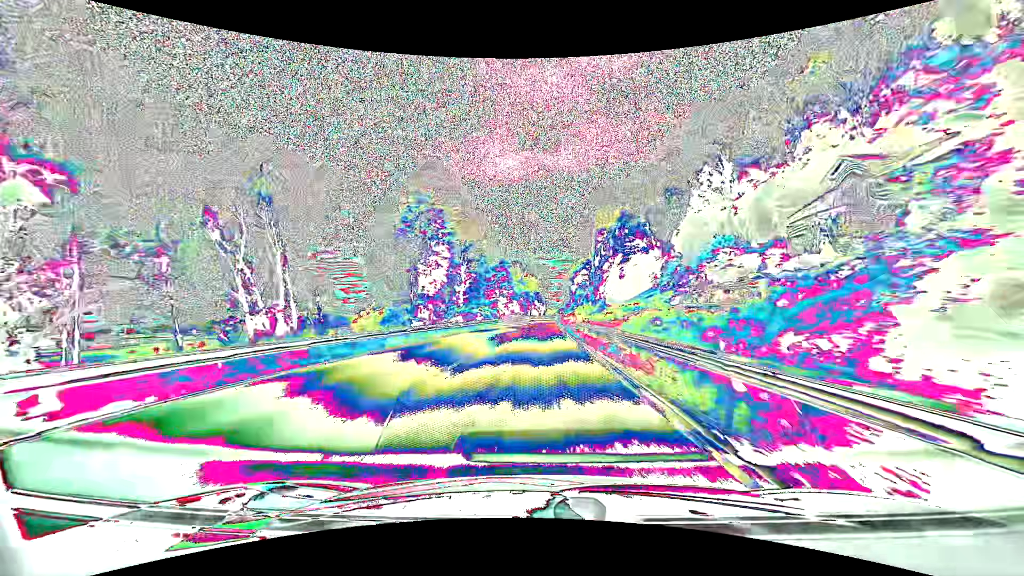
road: primary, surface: asphalt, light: Day
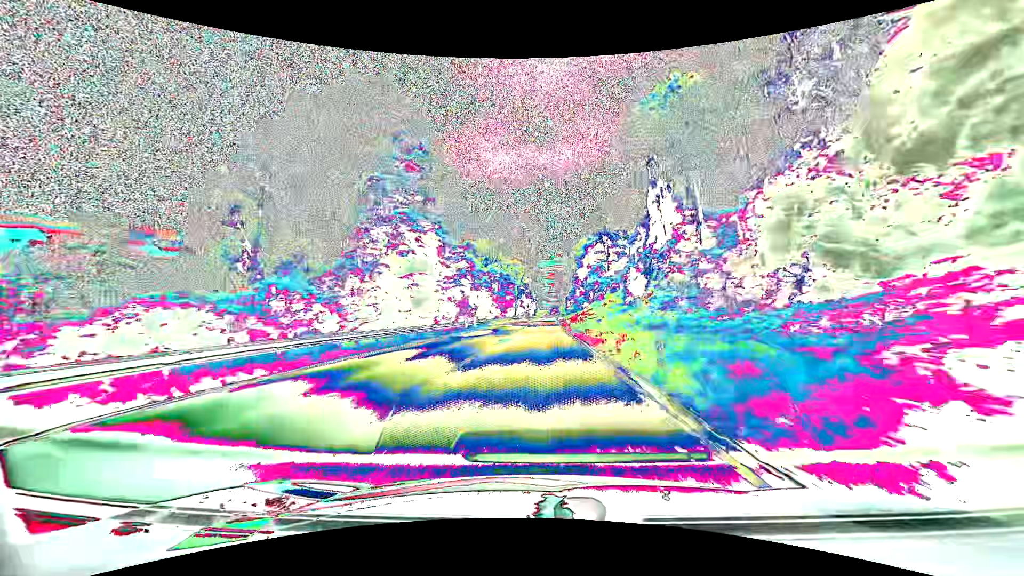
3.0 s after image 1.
(+0.9, +78.0) m; +1°
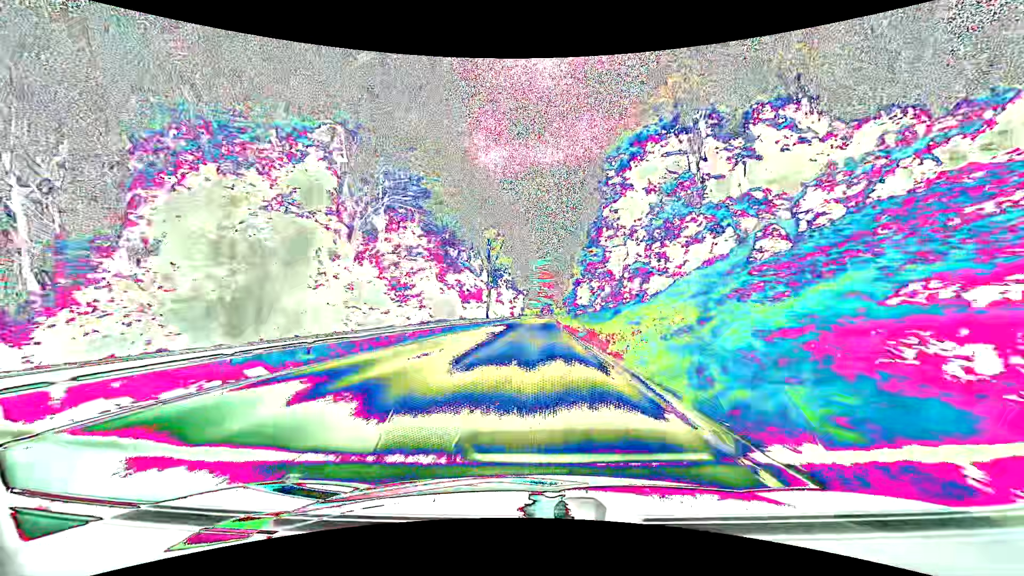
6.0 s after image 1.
(+1.5, +78.5) m; +1°
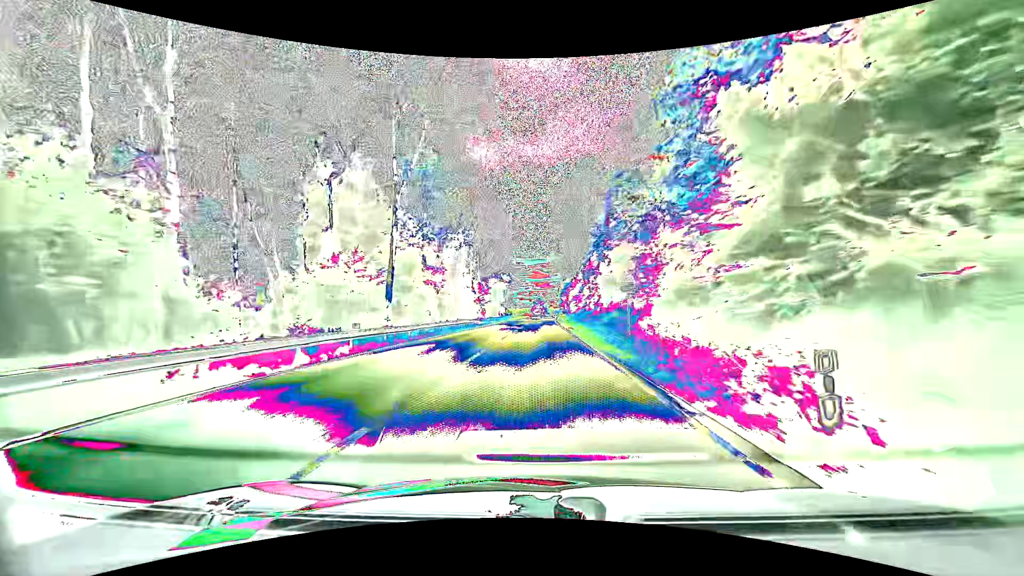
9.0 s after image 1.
(+0.8, +76.9) m; +1°
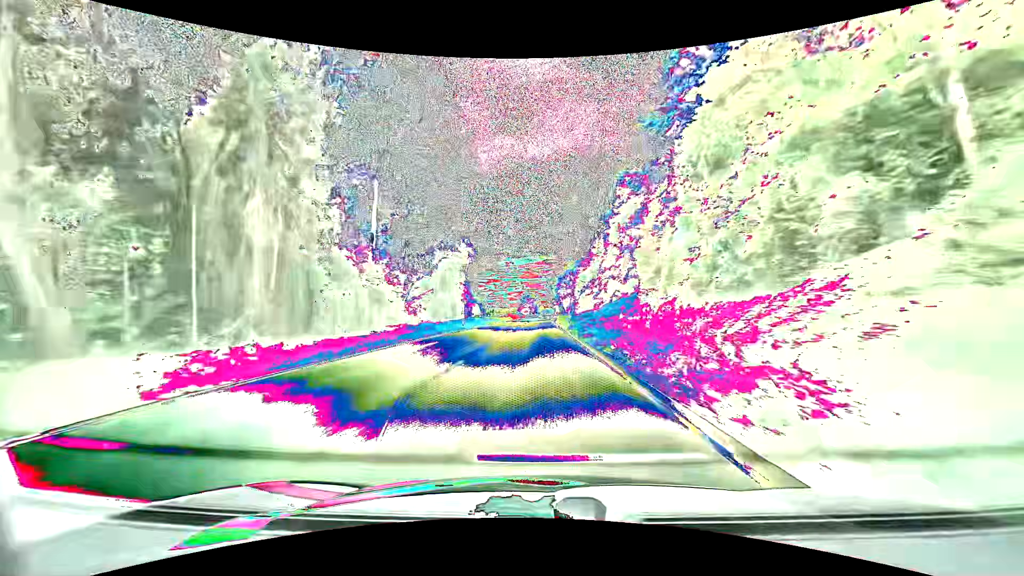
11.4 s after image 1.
(+0.3, +59.0) m; +1°
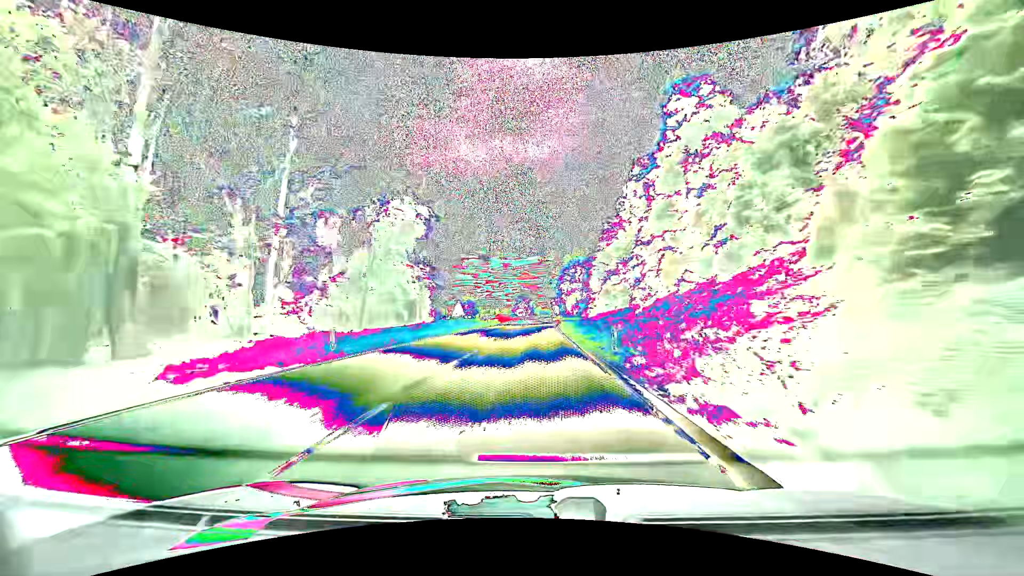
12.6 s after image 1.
(+0.2, +29.0) m; 0°
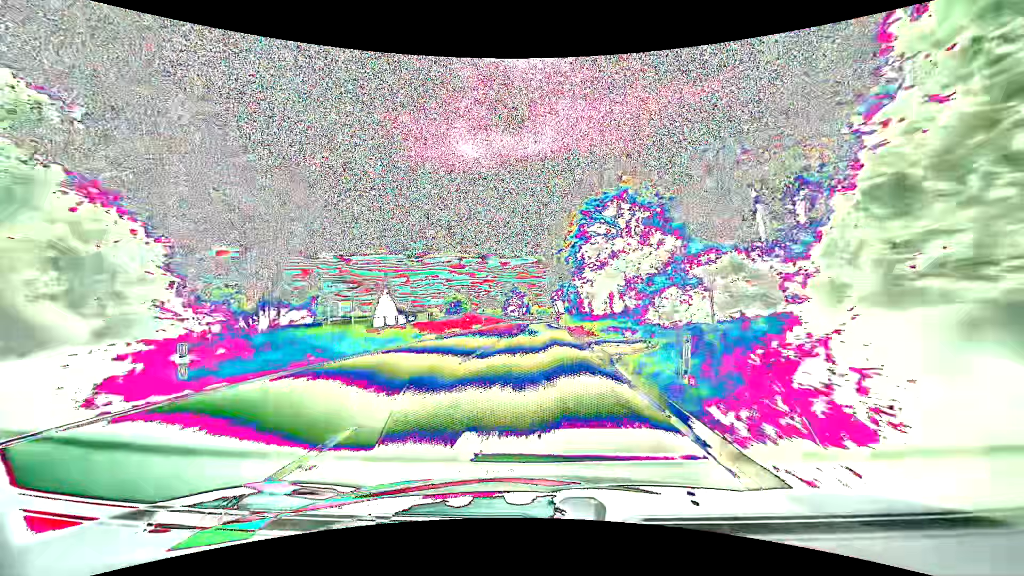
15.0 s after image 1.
(+0.9, +57.6) m; +1°
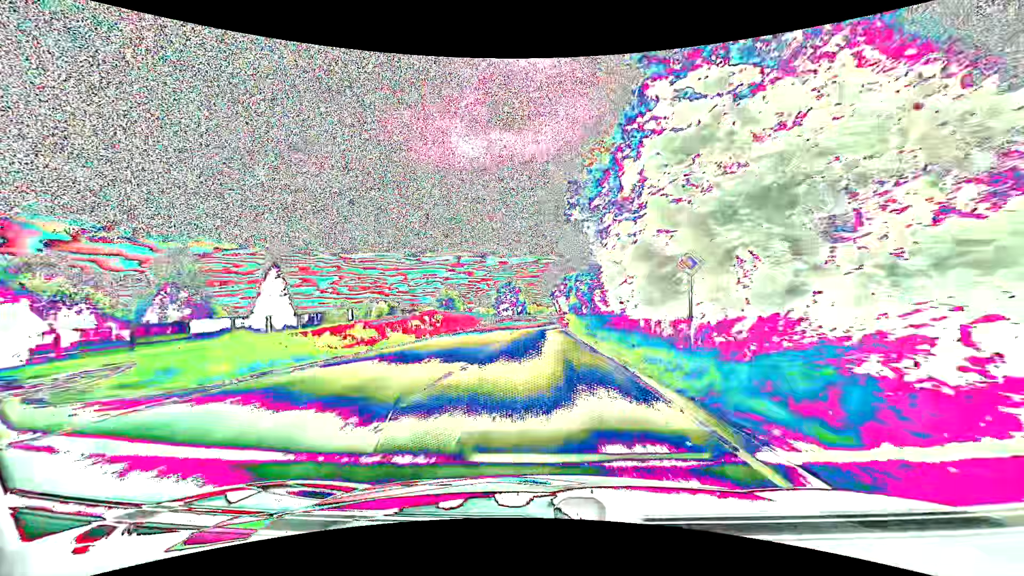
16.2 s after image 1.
(-0.1, +28.6) m; 0°
(0, +10) (0, +20) (0, +30) (0, +40) (0, +50) (0, +60) (0, +70) (0, +80) (0, +90) (0, +100) m
